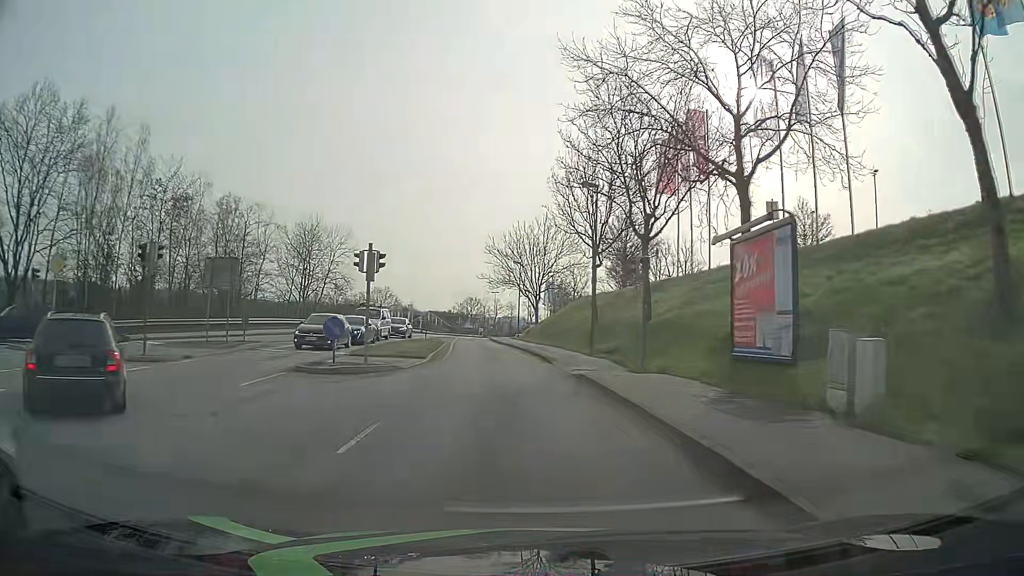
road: tertiary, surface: asphalt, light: Day
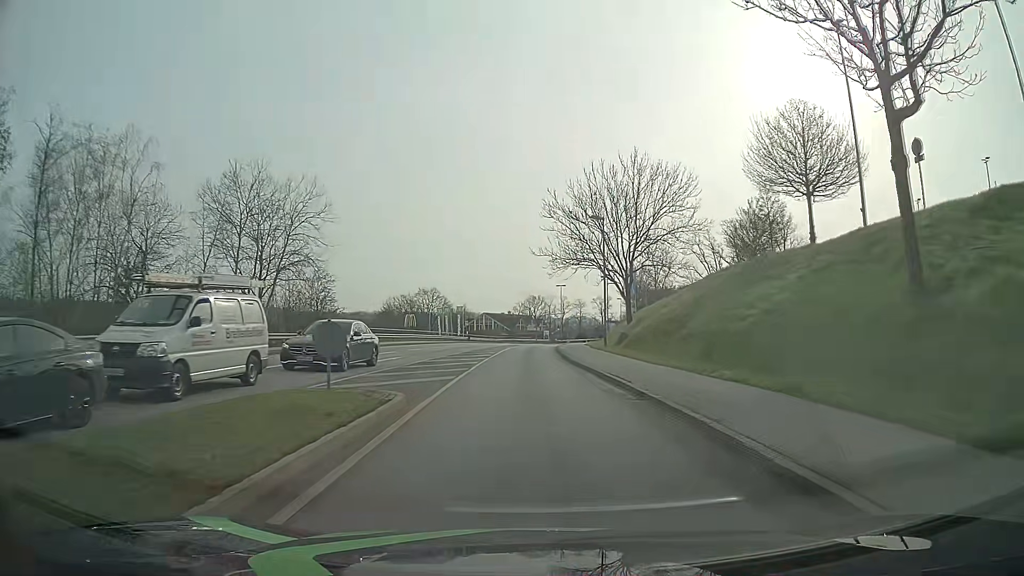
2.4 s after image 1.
(-1.8, +28.5) m; -6°
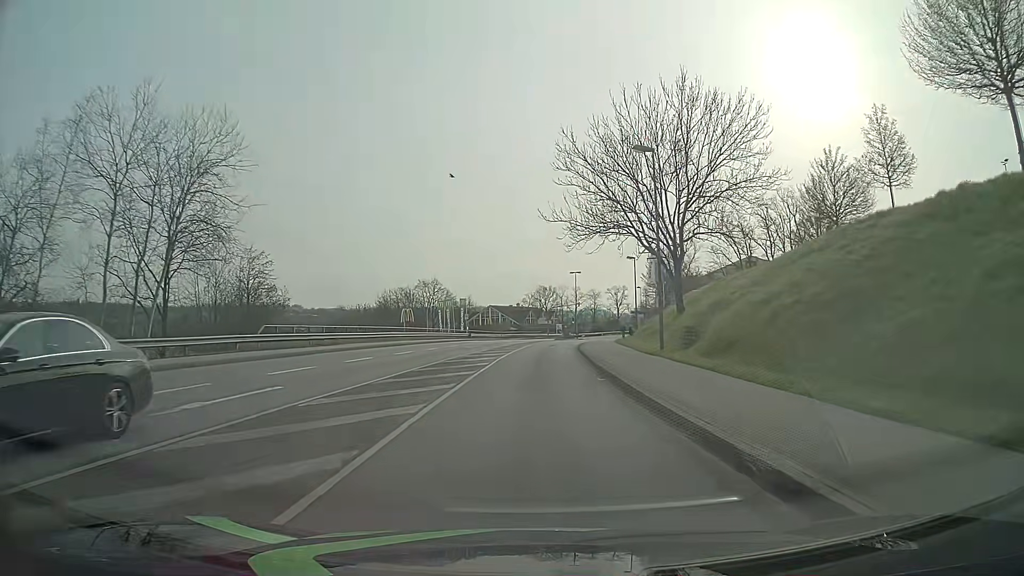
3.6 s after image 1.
(-0.1, +14.6) m; -1°
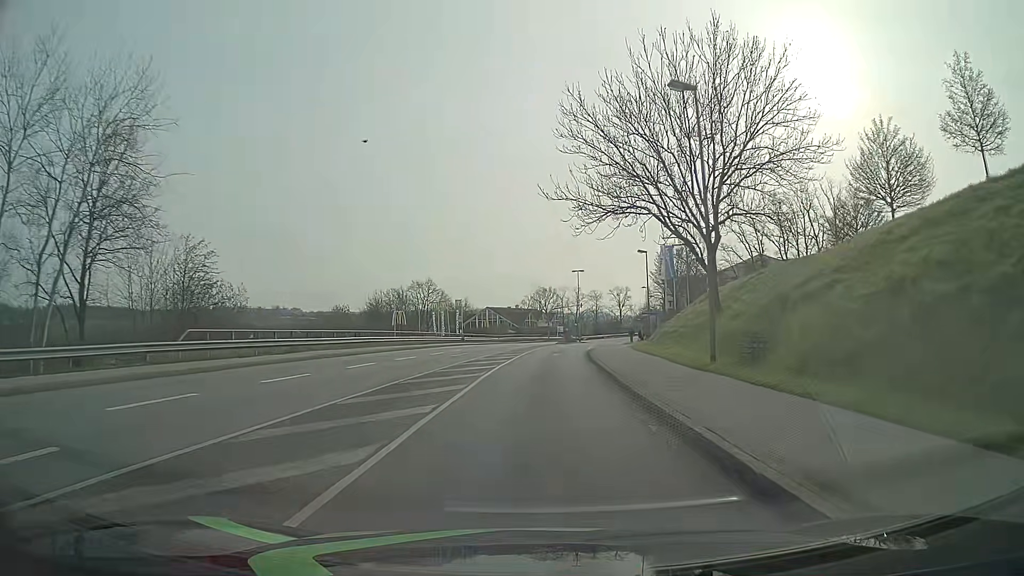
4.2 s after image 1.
(0.0, +7.4) m; 0°
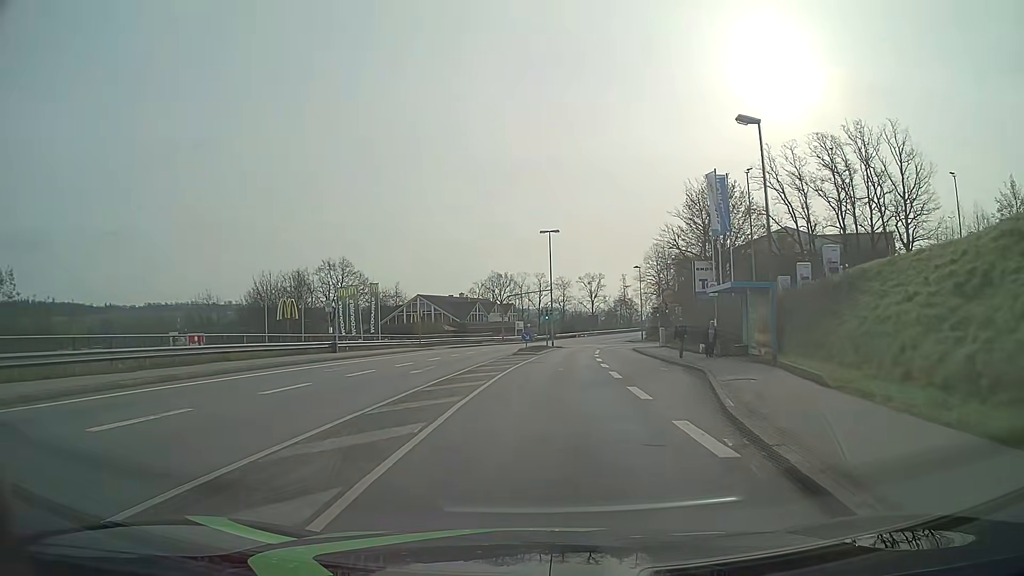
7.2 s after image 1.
(+1.0, +37.6) m; +4°
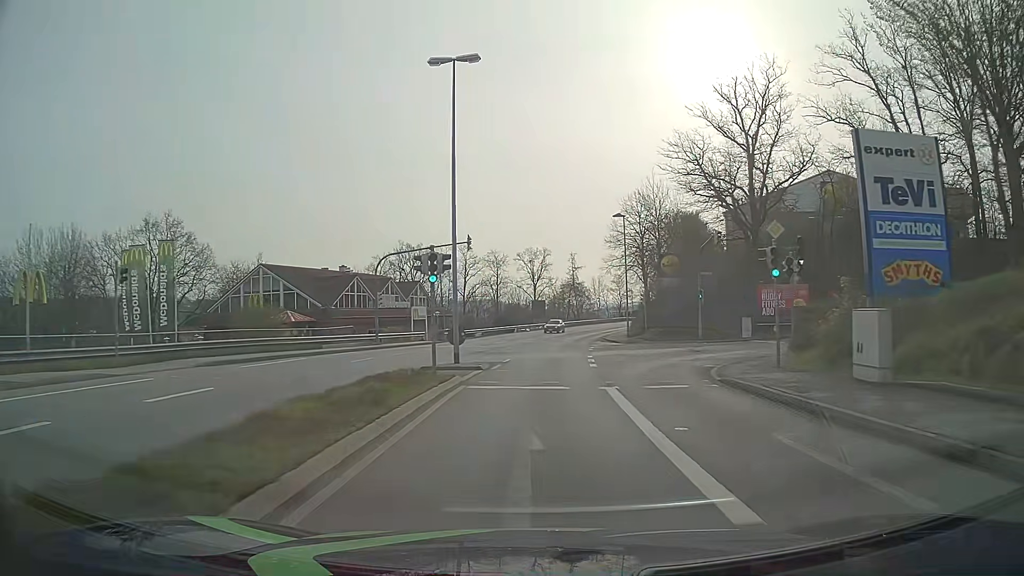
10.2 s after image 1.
(+1.9, +38.5) m; +5°
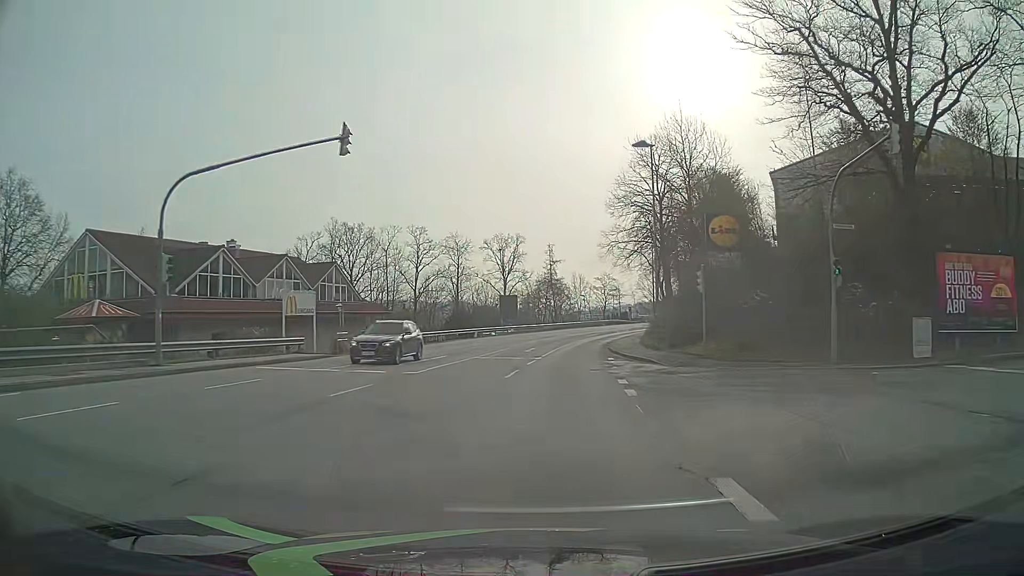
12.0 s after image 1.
(+0.5, +23.3) m; +2°
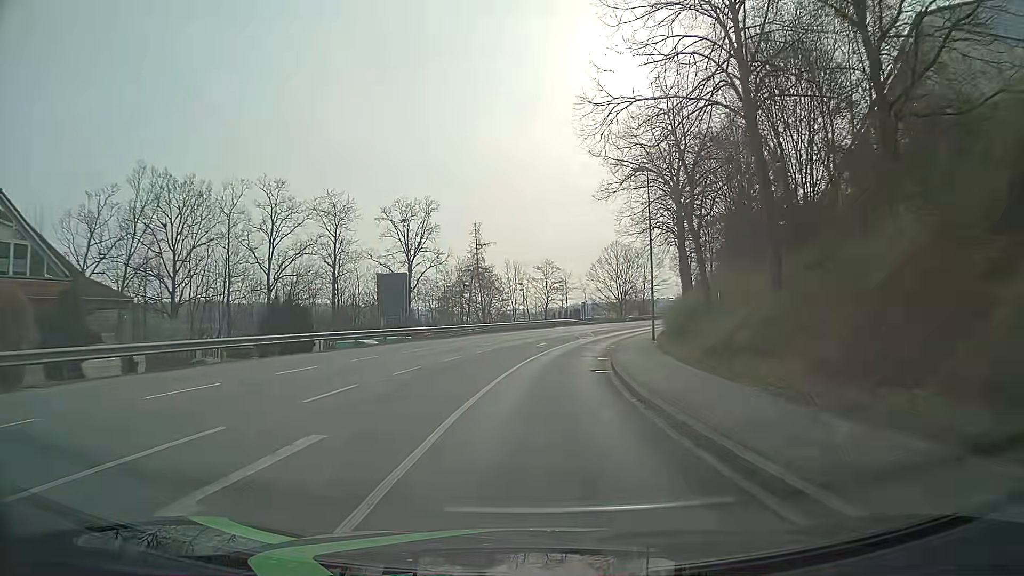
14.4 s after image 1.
(+1.5, +31.5) m; +6°
(0, +10) (+1, +20) (+2, +30) (+3, +40) (+5, +50) (+8, +59) (+11, +69) (+14, +78) (+18, +87) (+23, +96) m
